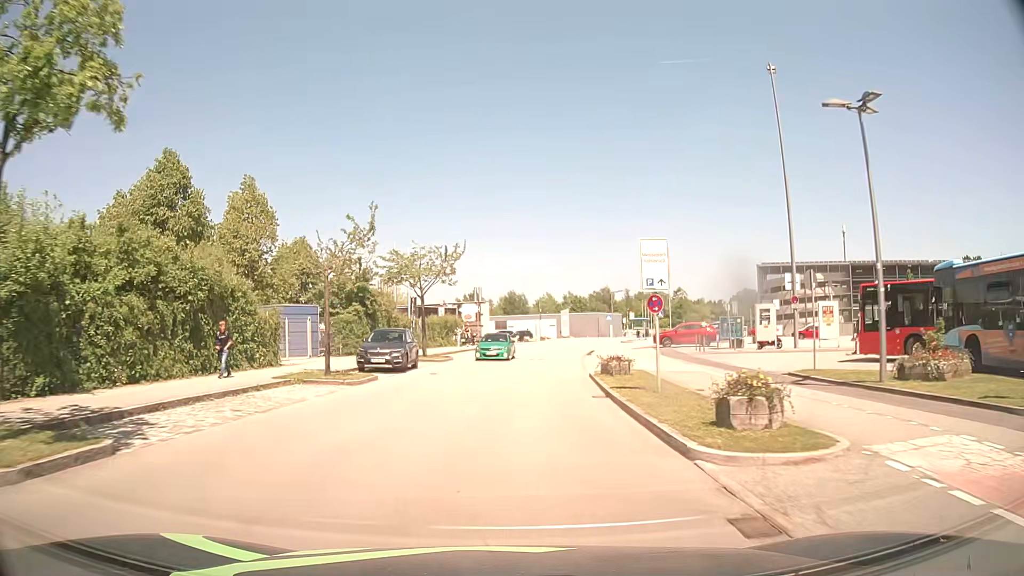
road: residential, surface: asphalt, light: Day
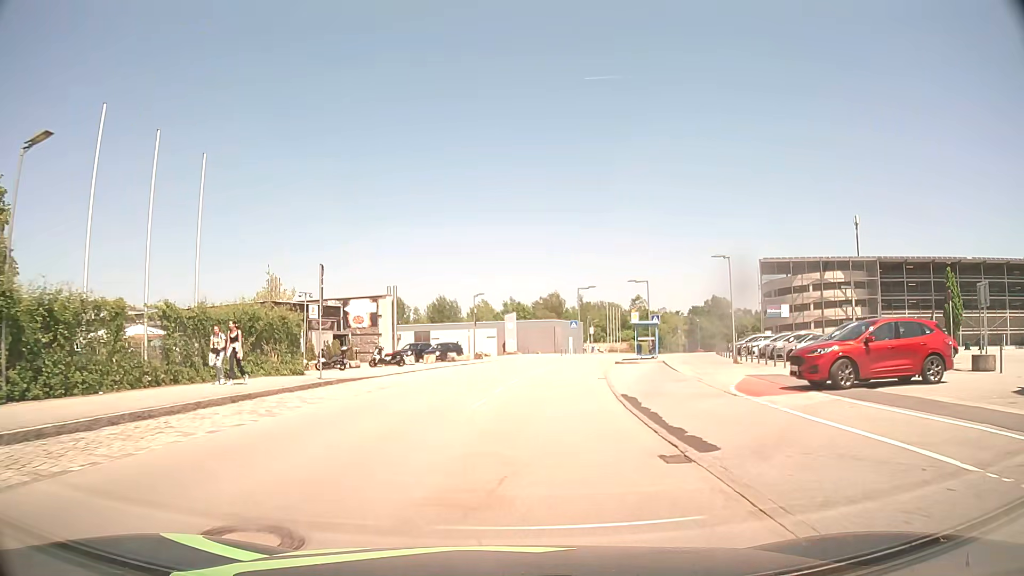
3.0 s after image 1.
(+1.2, +32.0) m; +5°
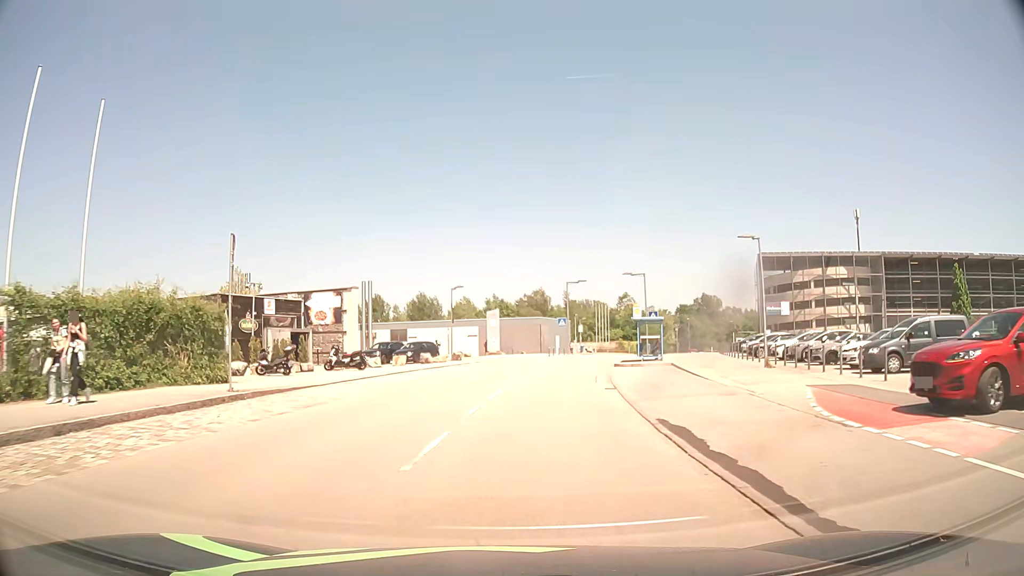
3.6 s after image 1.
(+0.1, +6.1) m; +1°
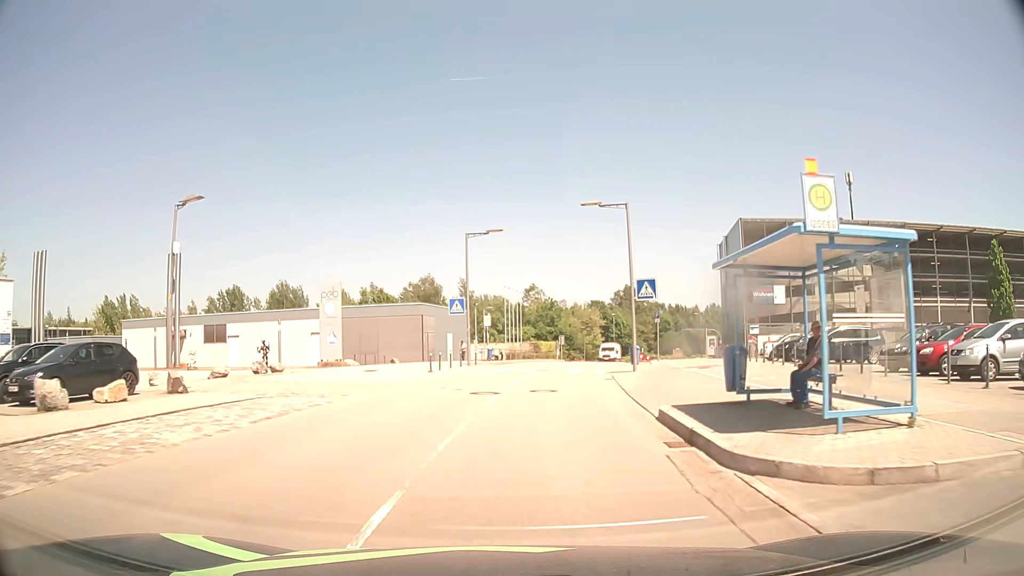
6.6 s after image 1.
(+2.2, +30.1) m; +9°
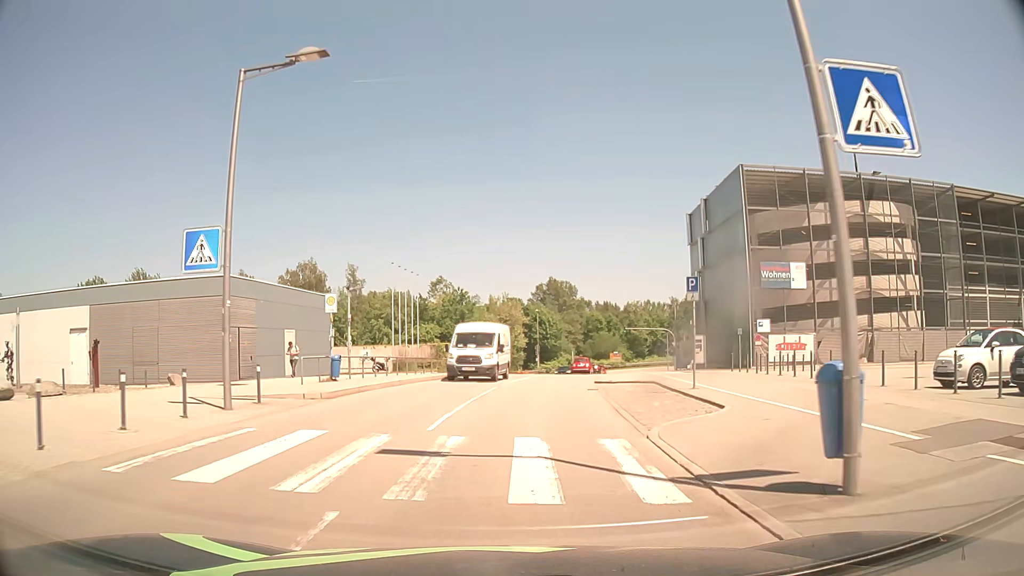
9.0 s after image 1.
(+1.7, +22.8) m; +8°
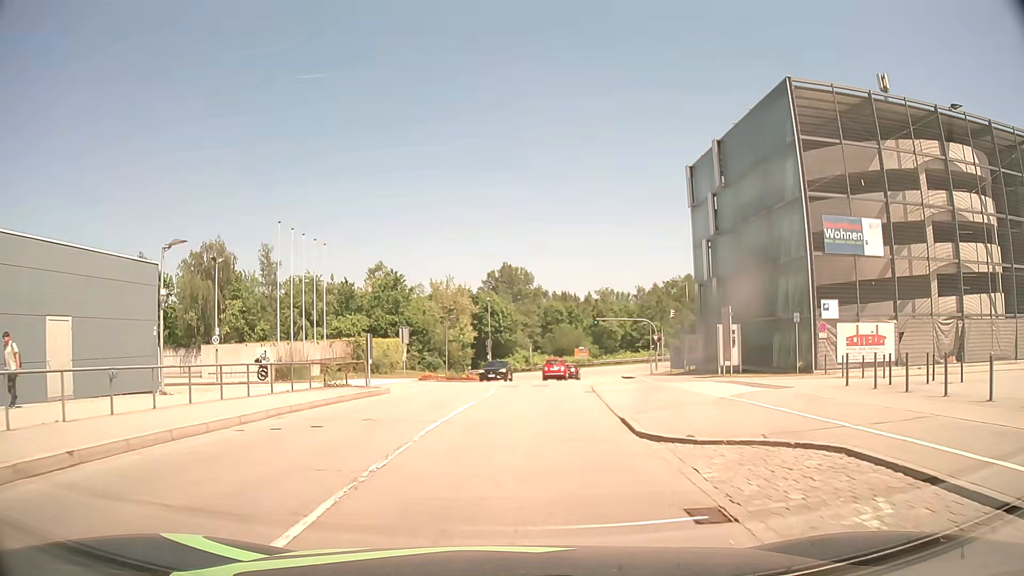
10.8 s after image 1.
(+0.6, +16.2) m; +4°
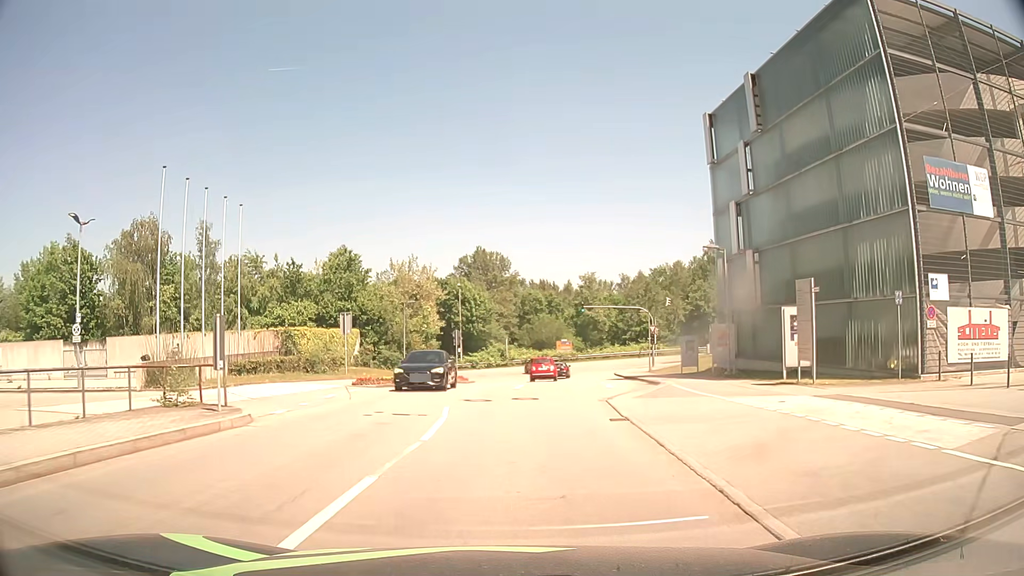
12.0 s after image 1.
(+0.2, +10.5) m; +2°
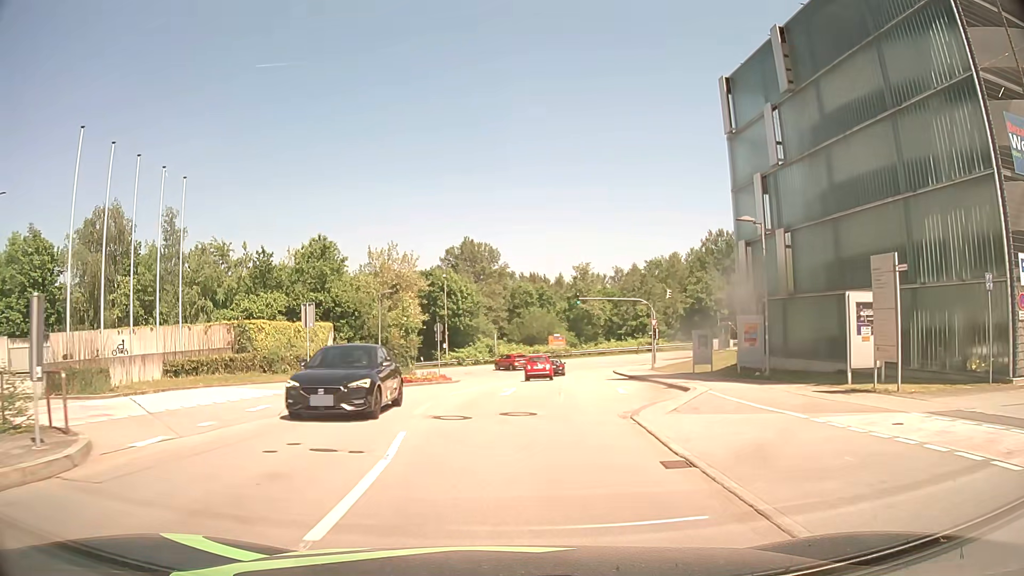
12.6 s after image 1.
(0.0, +5.2) m; 0°
(0, +10) (+1, +20) (+1, +30) (+2, +40) (+3, +50) (+2, +60) (-3, +68) (-12, +72) (-22, +73) (-32, +73) m
